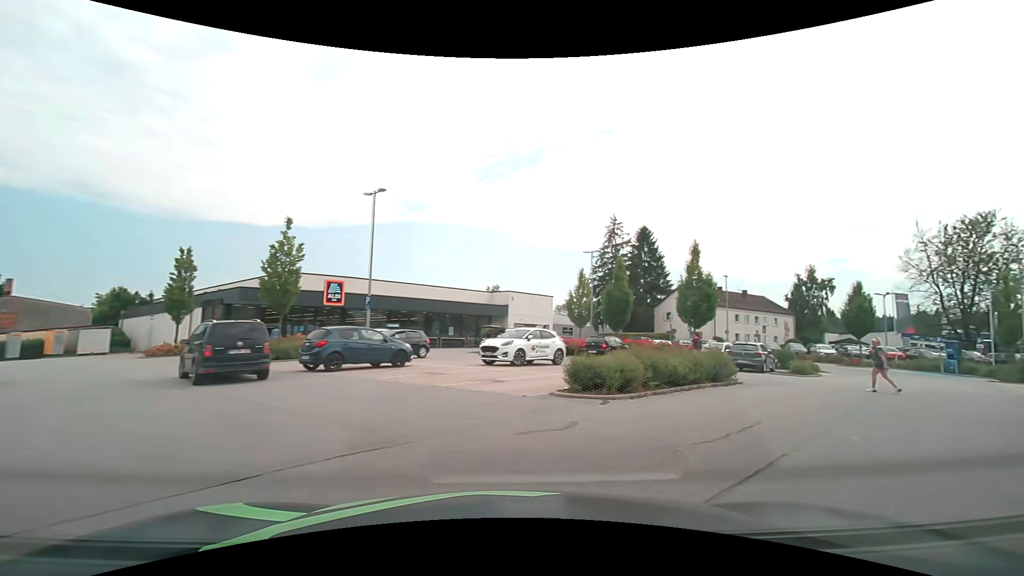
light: Day
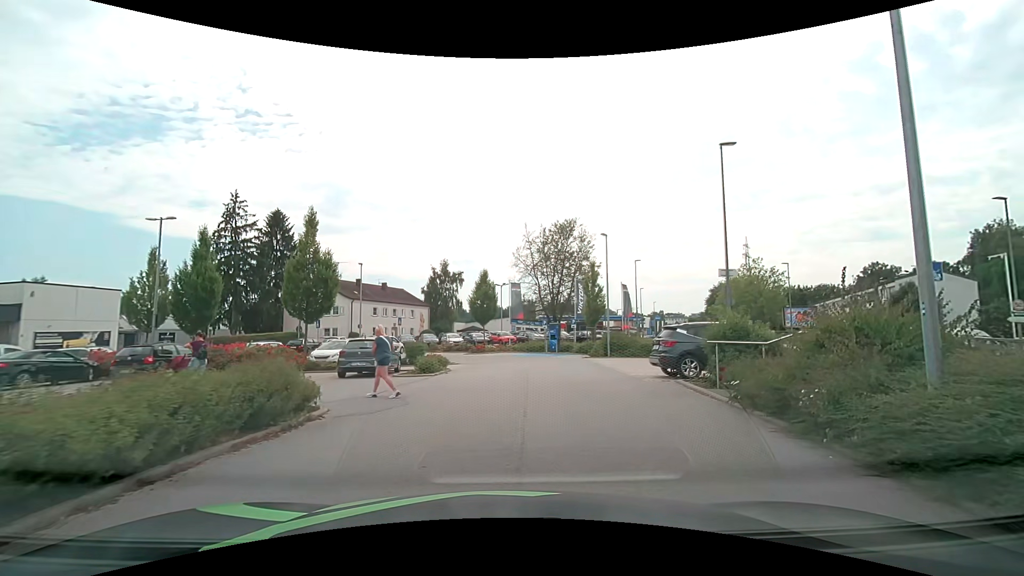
(+2.8, +7.4) m; +37°
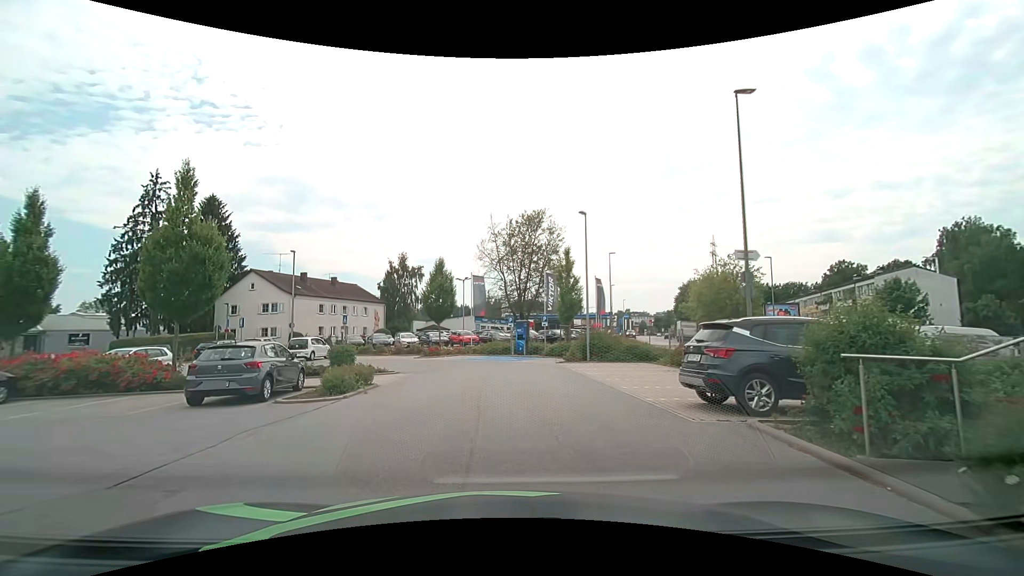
(+0.4, +5.9) m; +5°
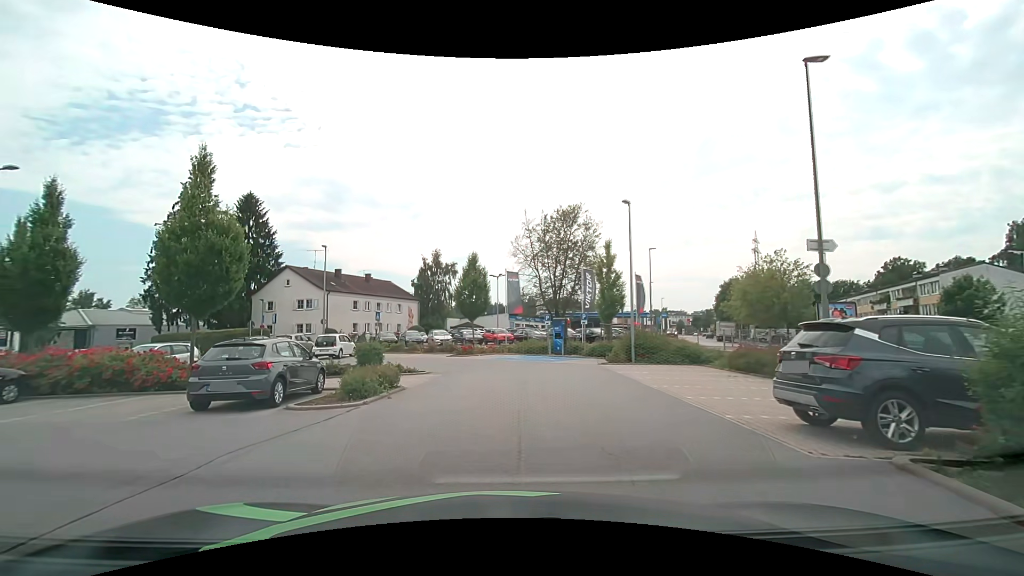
(-0.1, +1.7) m; -4°
